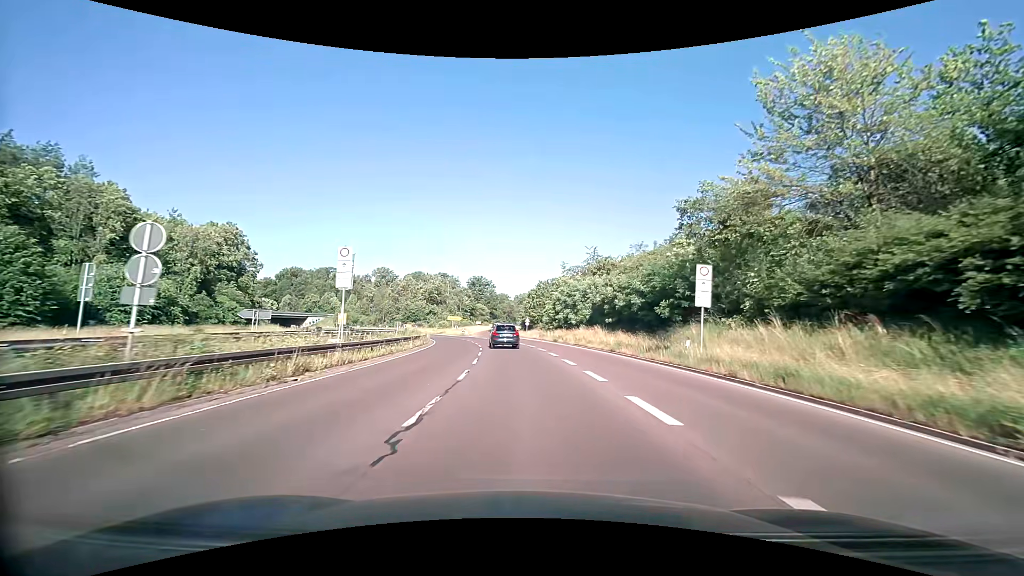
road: trunk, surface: asphalt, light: Day
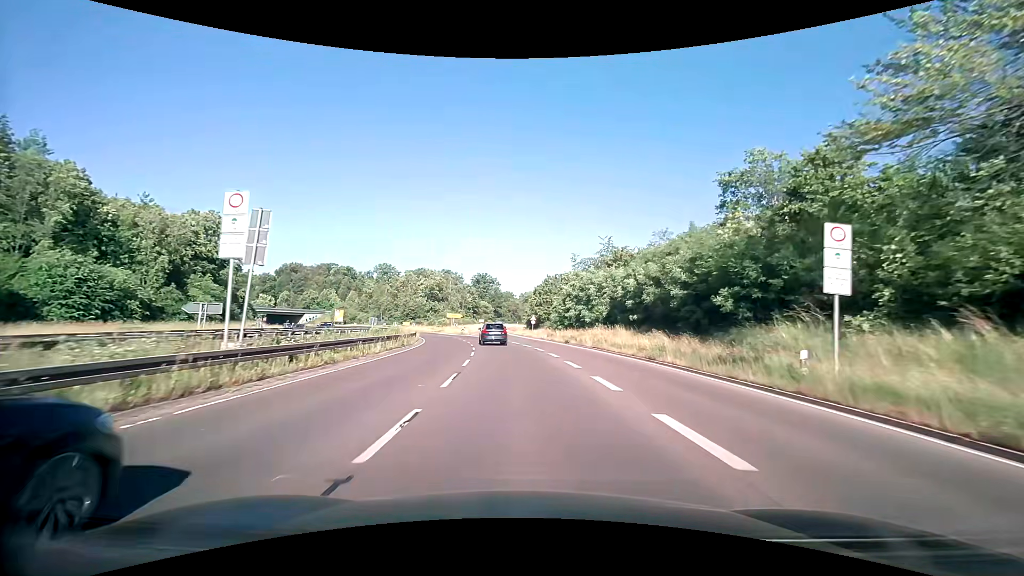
(-0.1, +8.2) m; -1°
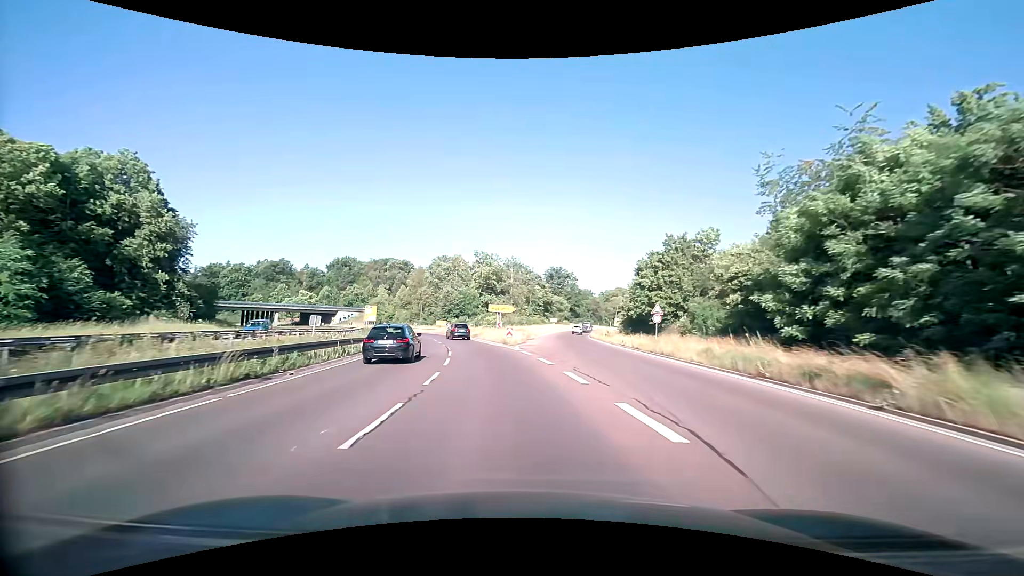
(-2.2, +41.6) m; -8°
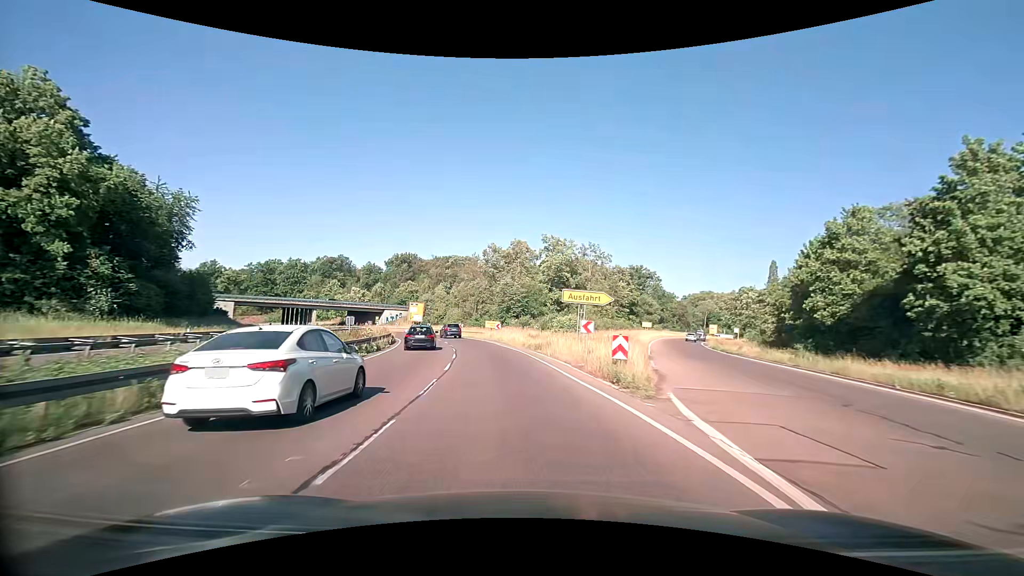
(-1.9, +25.5) m; -8°
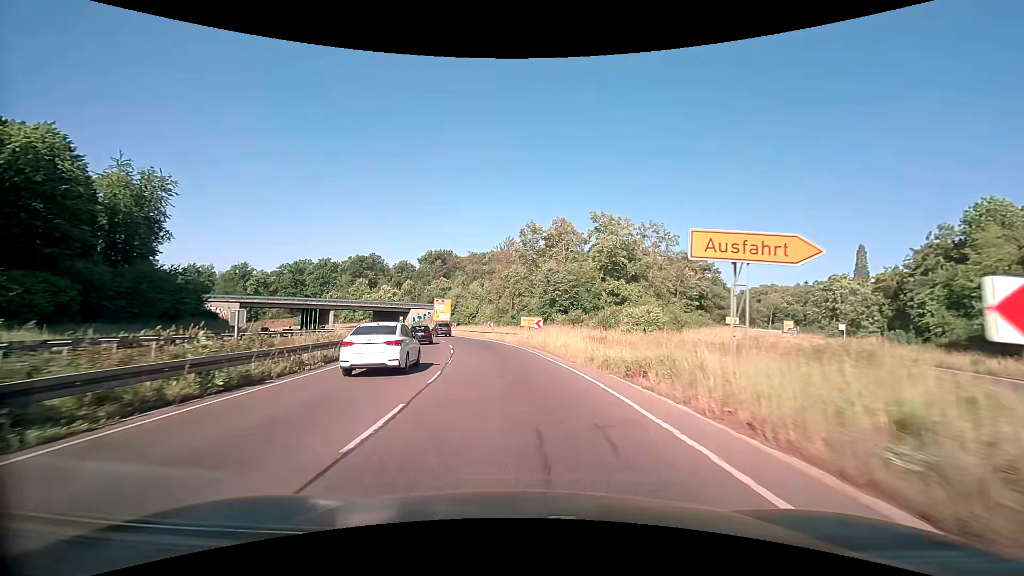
(-0.7, +17.2) m; -5°
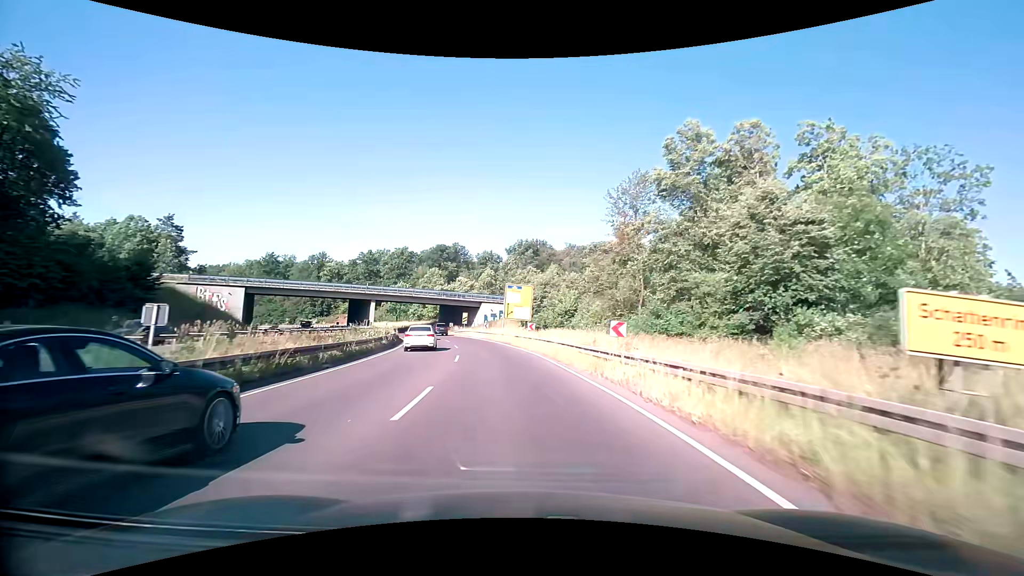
(-3.3, +34.5) m; -11°
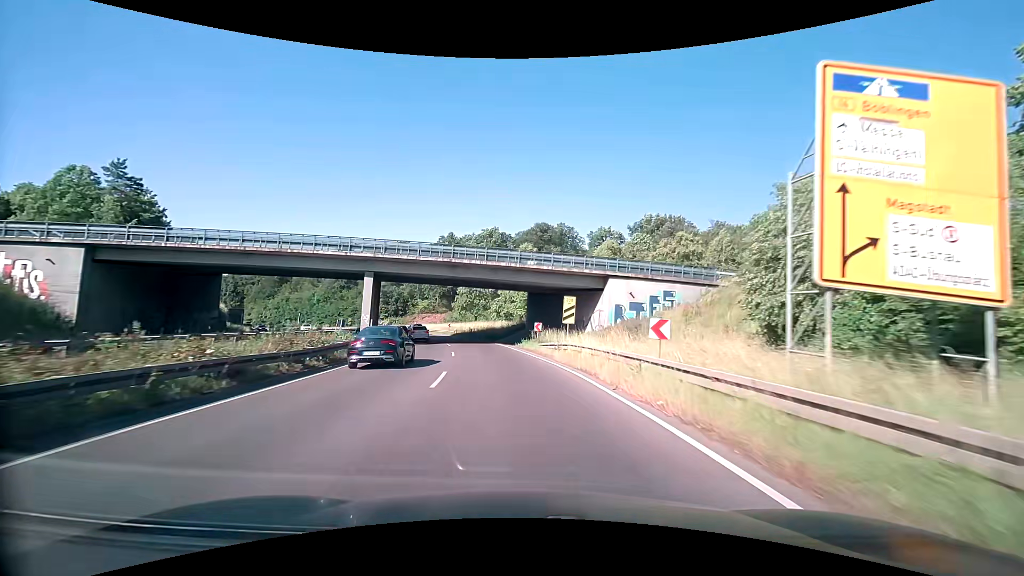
(-4.7, +44.2) m; -13°
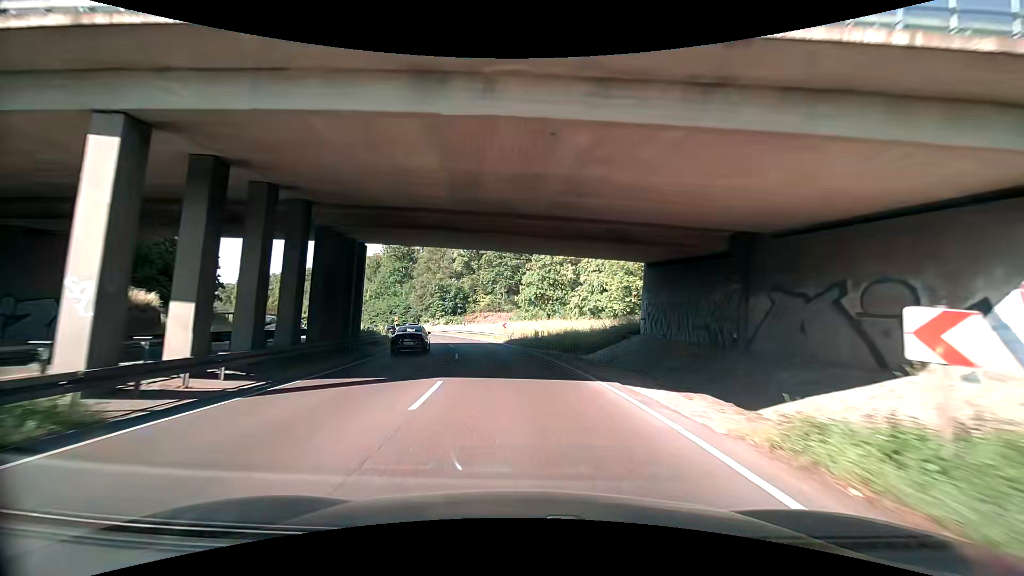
(-2.1, +27.5) m; -9°
